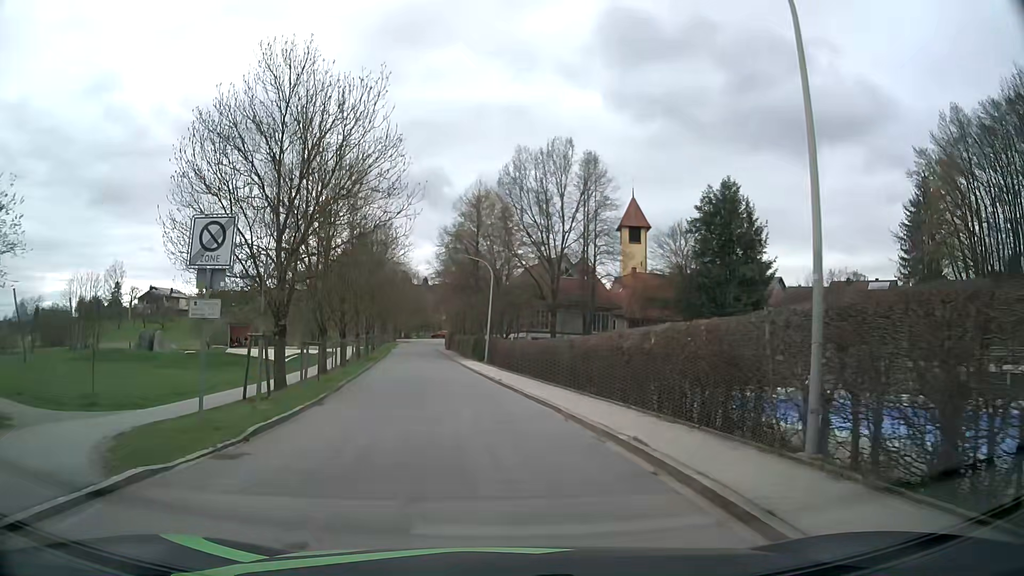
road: residential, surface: asphalt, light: Day
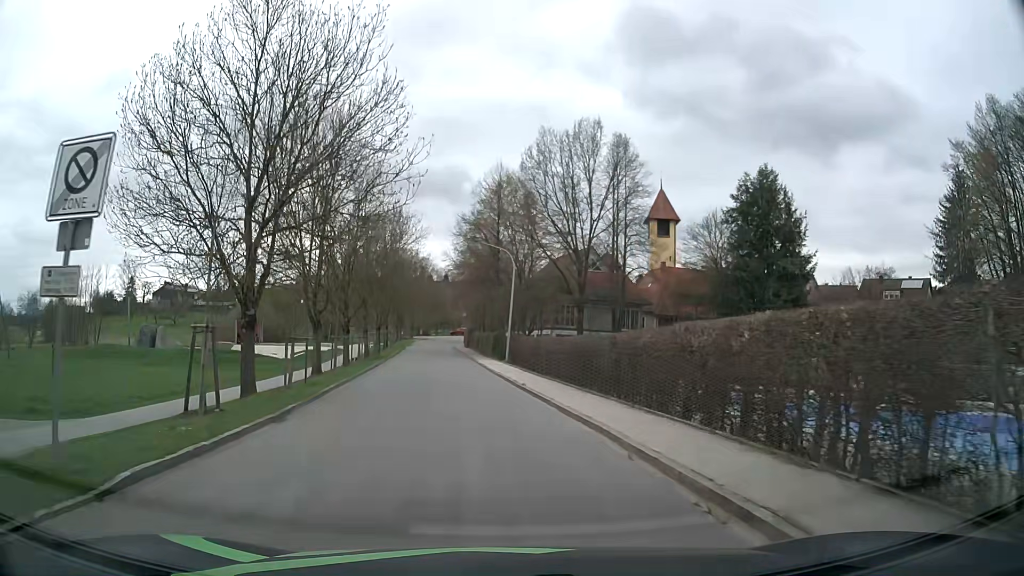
(0.0, +4.7) m; -2°
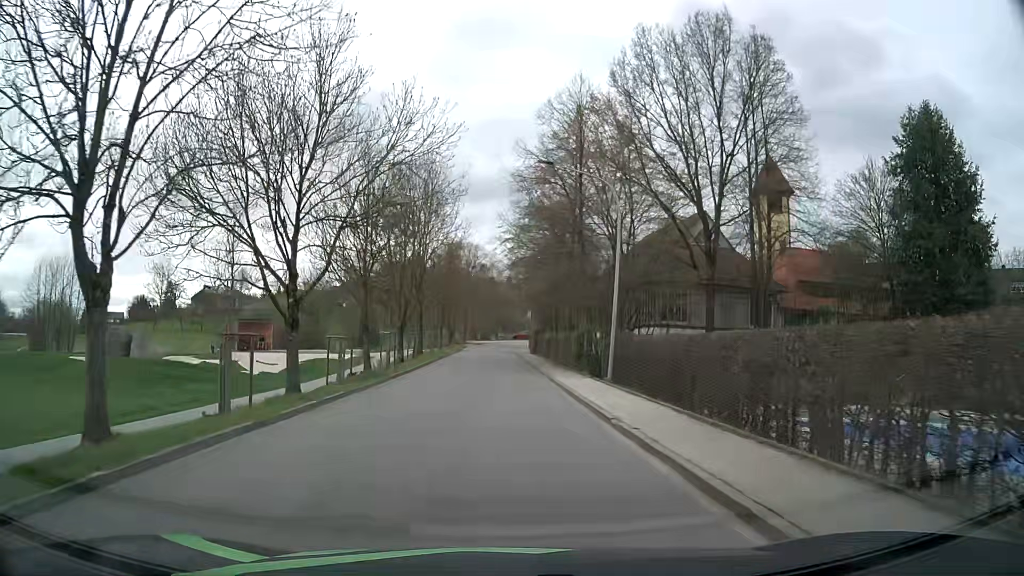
(-0.9, +19.3) m; -5°
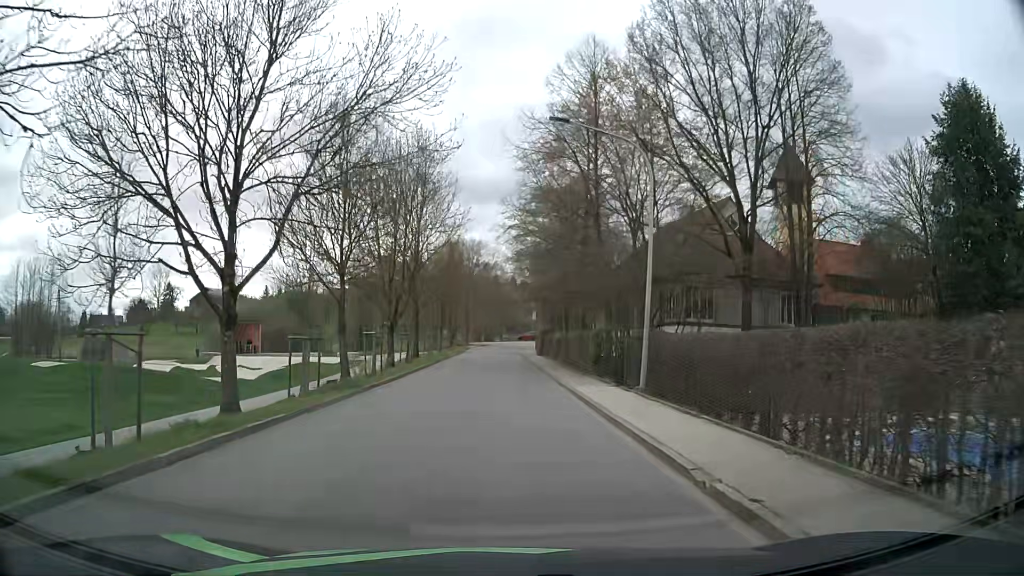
(-0.1, +4.8) m; -1°
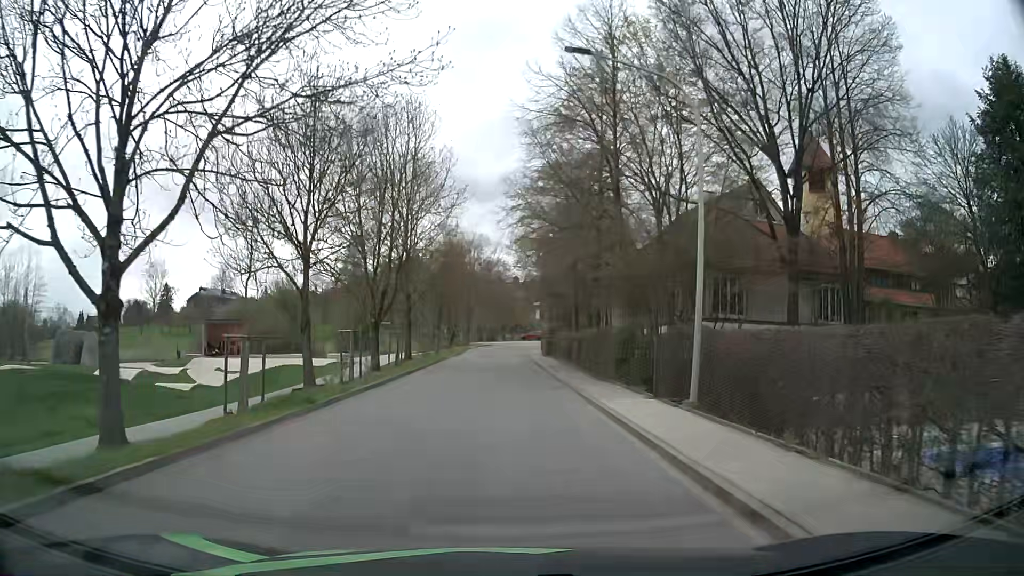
(0.0, +4.8) m; -1°
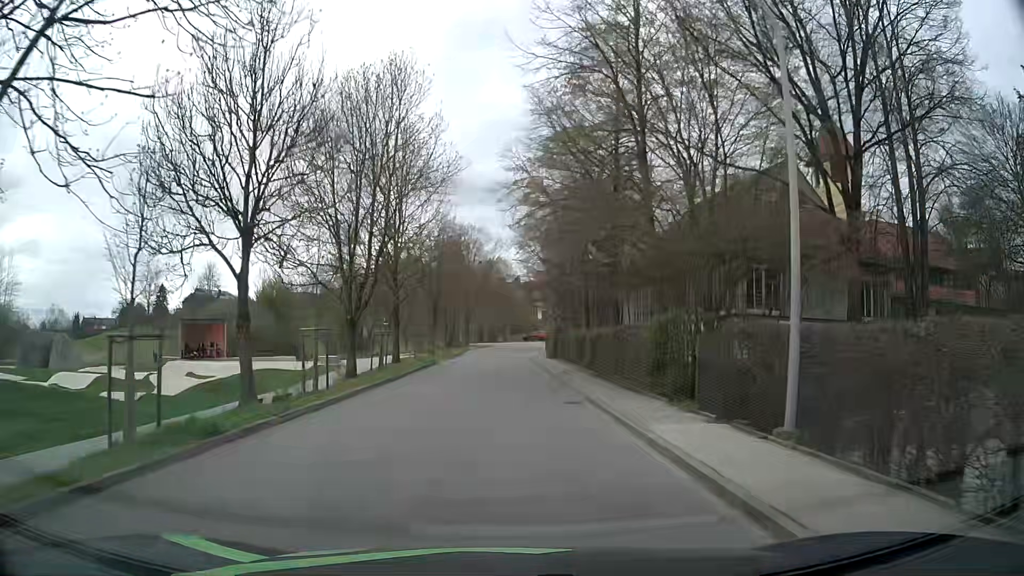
(0.0, +4.8) m; 0°
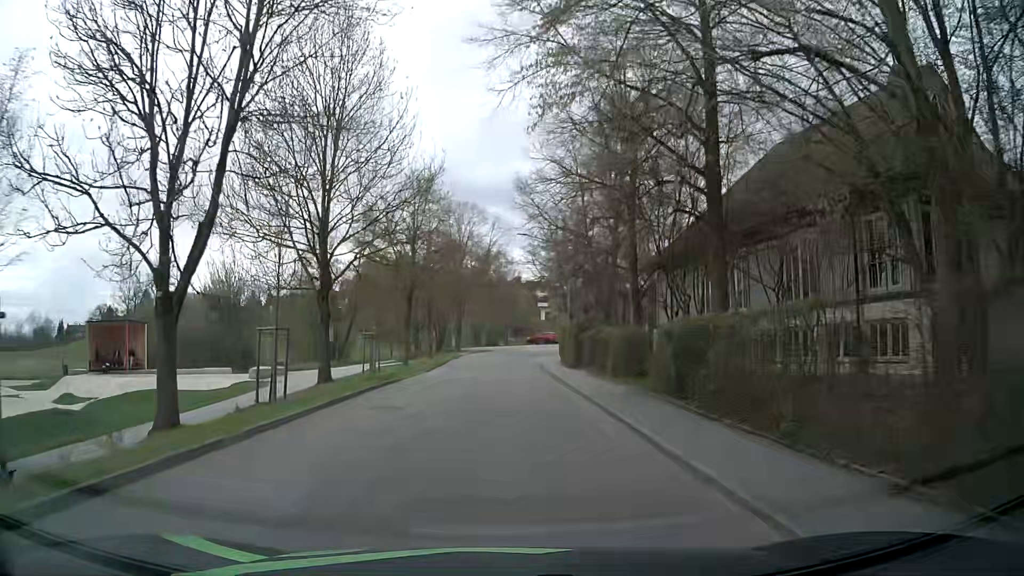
(0.0, +13.8) m; 0°
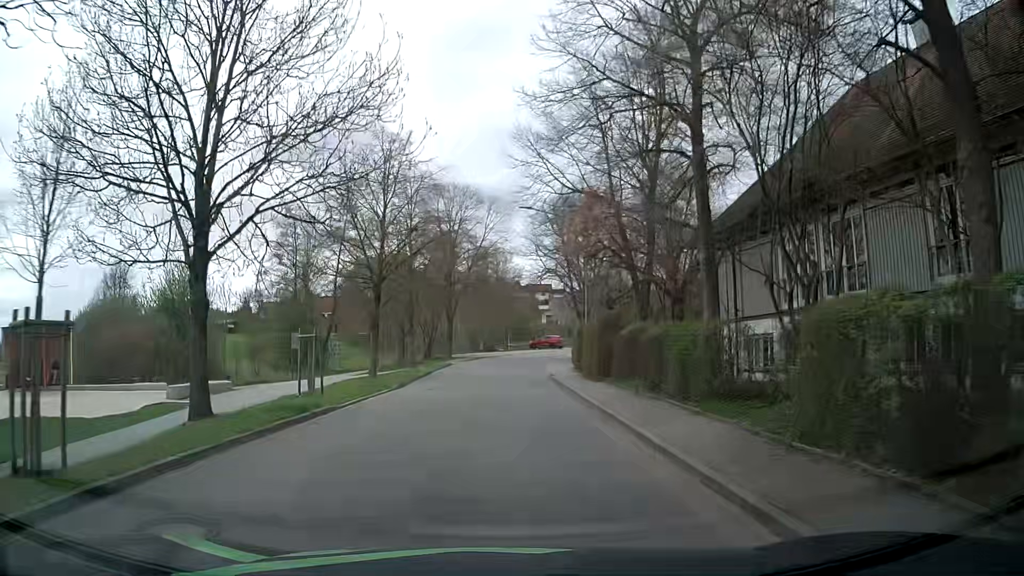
(0.0, +8.7) m; 0°
(0, +10) (0, +20) (0, +30) (+1, +40) (+2, +50) (+4, +60) (+7, +69) (+11, +78) (+17, +86) (+23, +94) m
